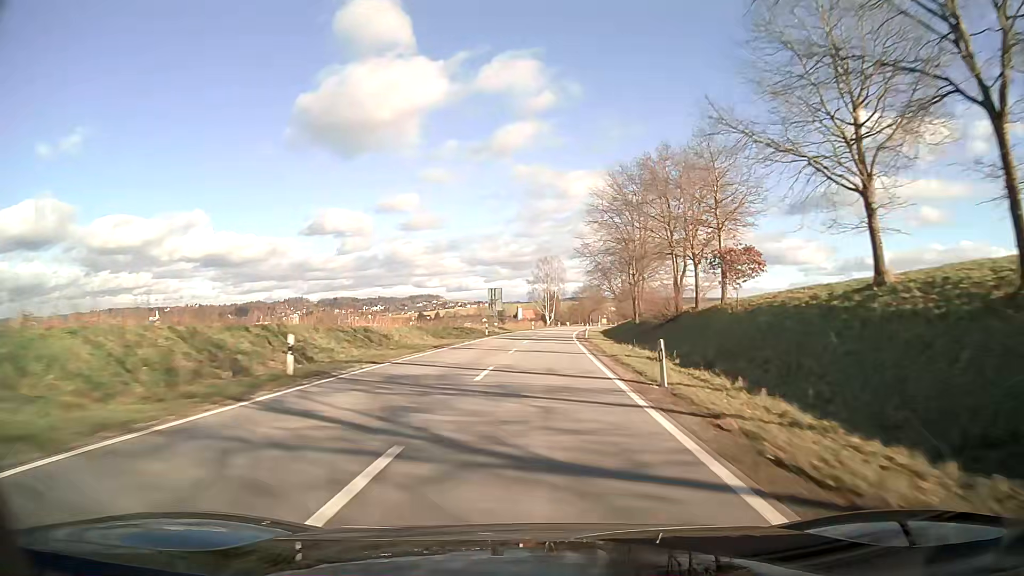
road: secondary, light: Day
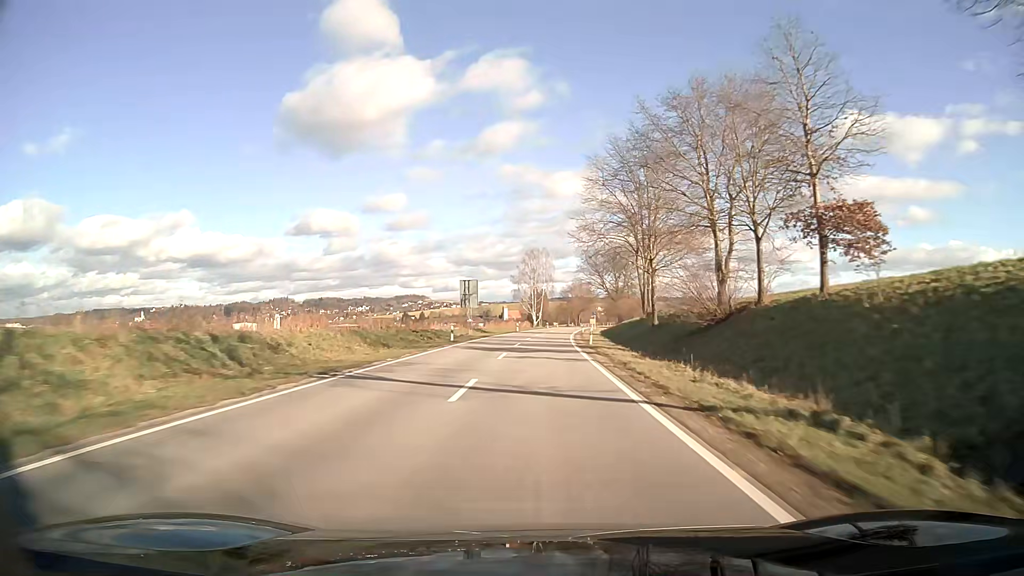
(+0.2, +15.9) m; +1°
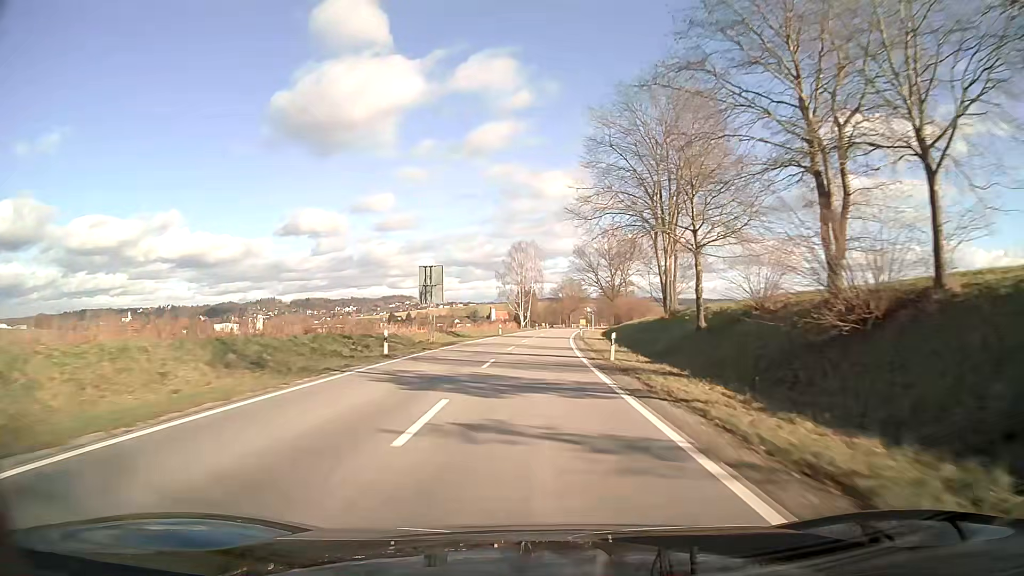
(+0.1, +15.9) m; +1°
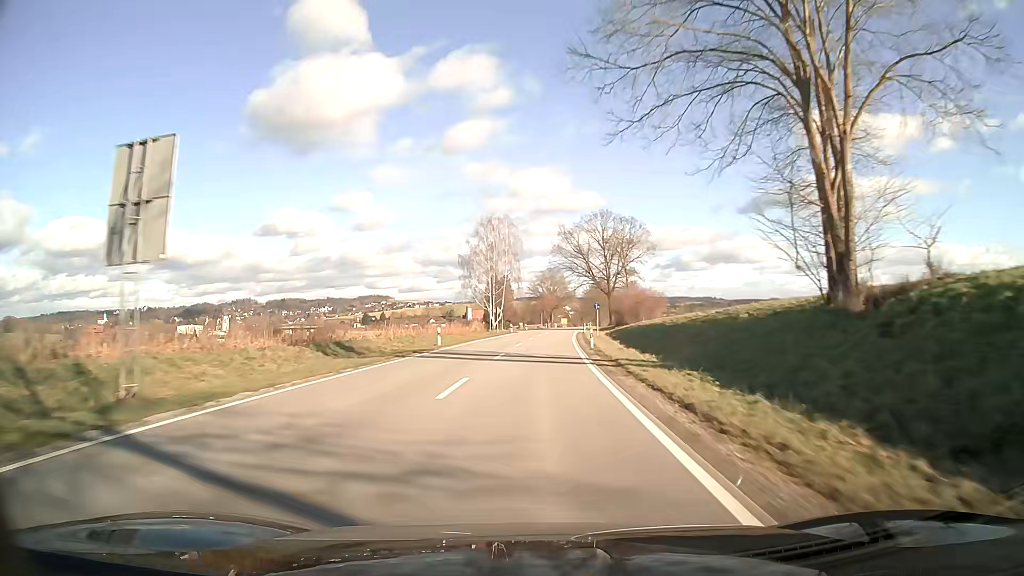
(+0.5, +31.7) m; +2°
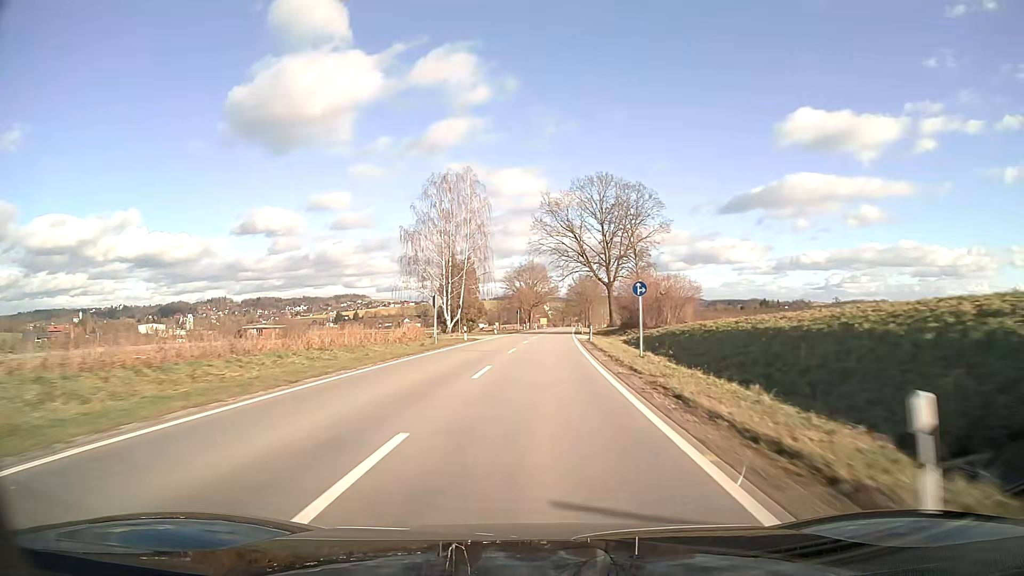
(+0.5, +31.7) m; +2°
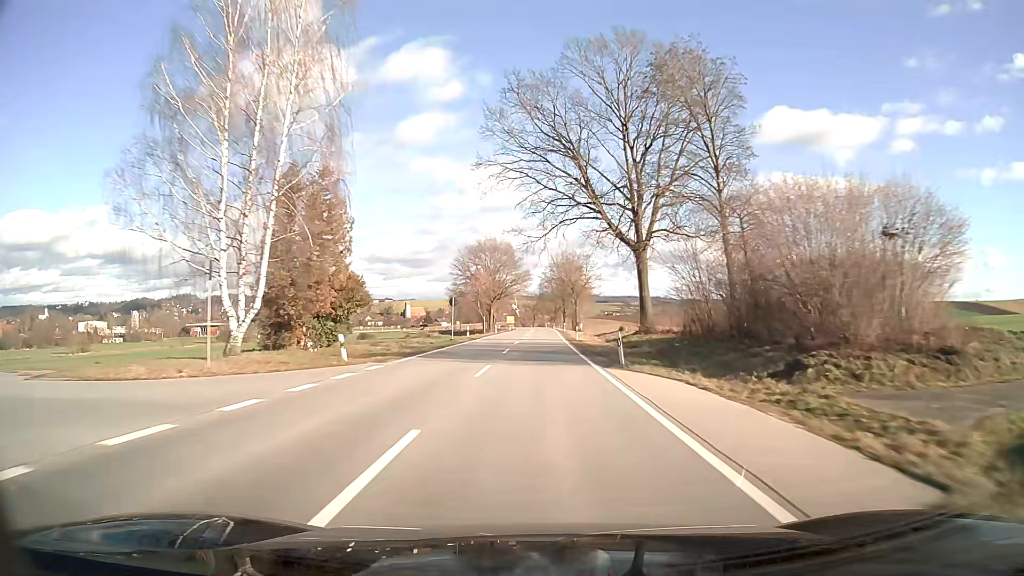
(+1.2, +47.5) m; +3°
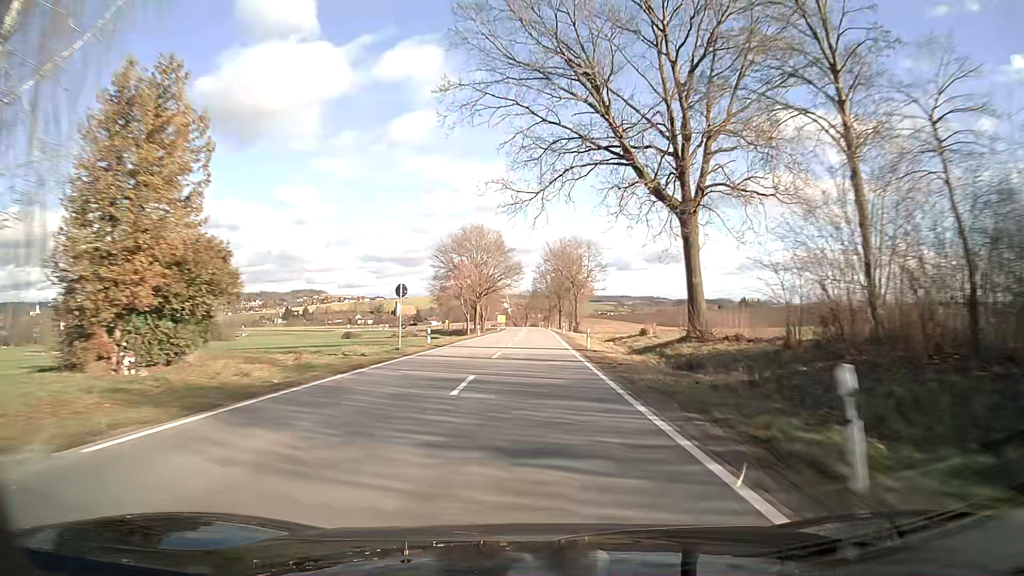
(+0.1, +15.8) m; 0°
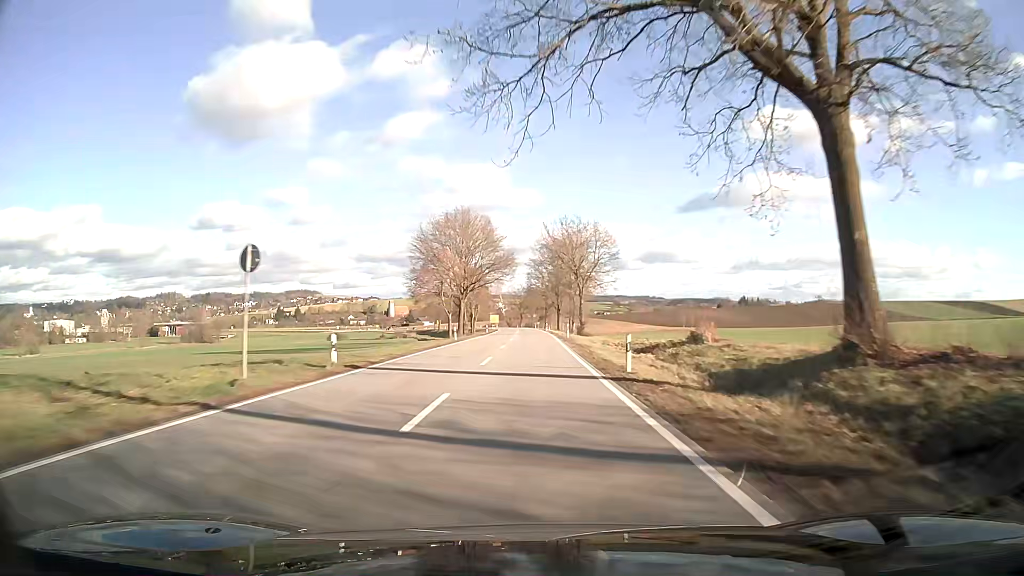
(0.0, +15.9) m; 0°
(0, +10) (0, +20) (0, +30) (0, +40) (0, +50) (0, +60) (0, +70) (-1, +80) (-1, +90) (-1, +100) m
